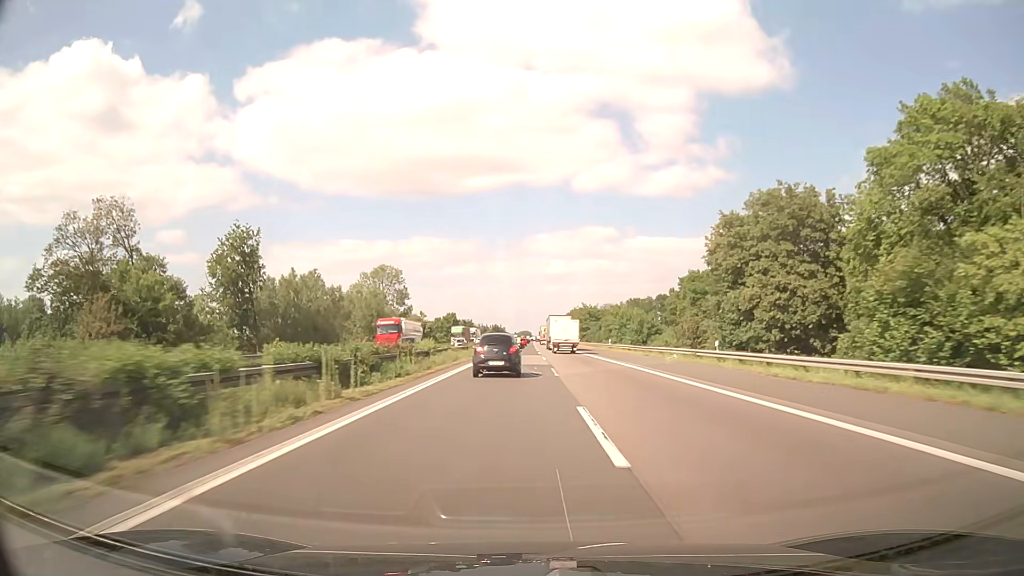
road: motorway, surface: asphalt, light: Day
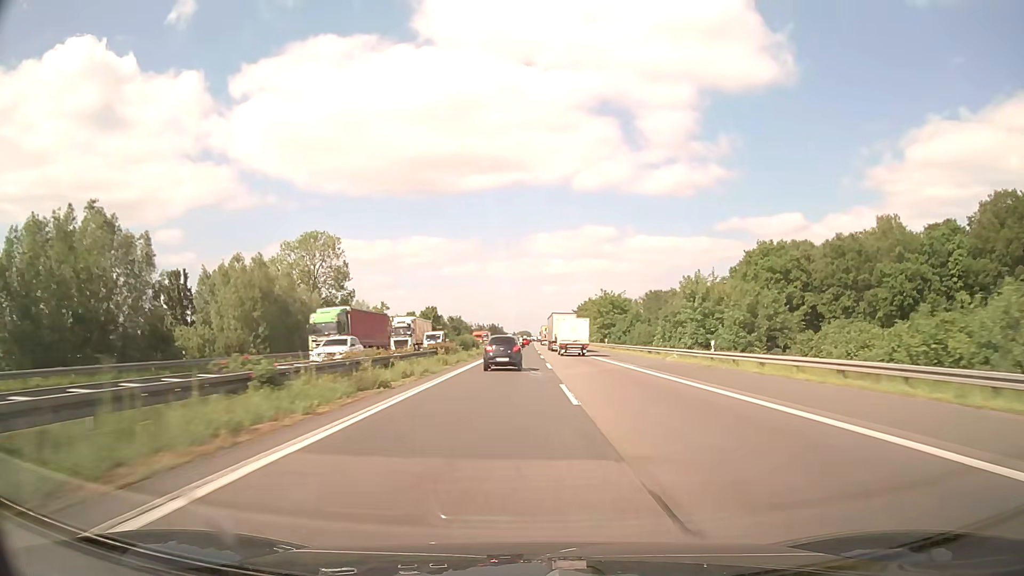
(-0.1, +47.4) m; 0°
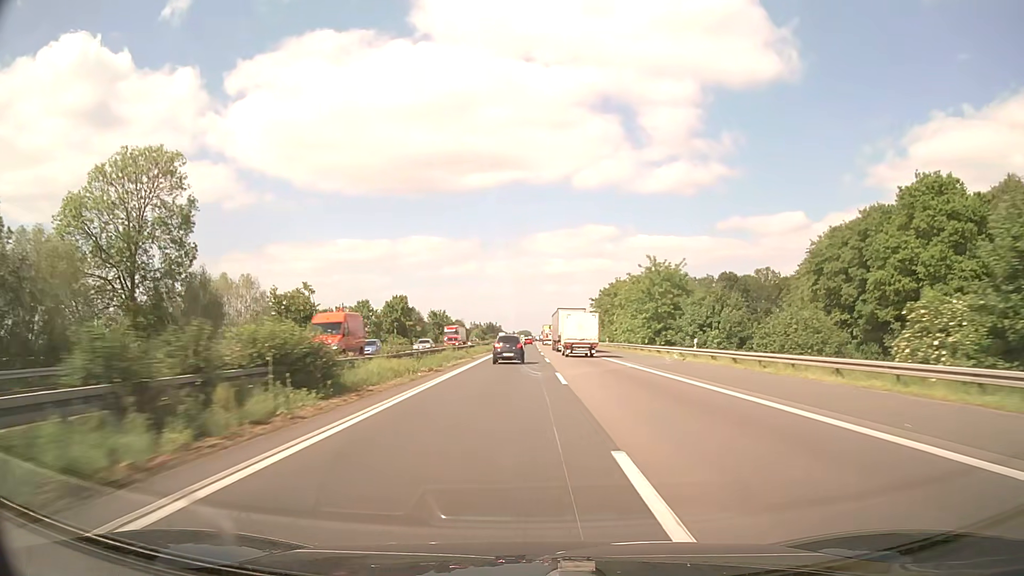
(+0.1, +47.6) m; 0°
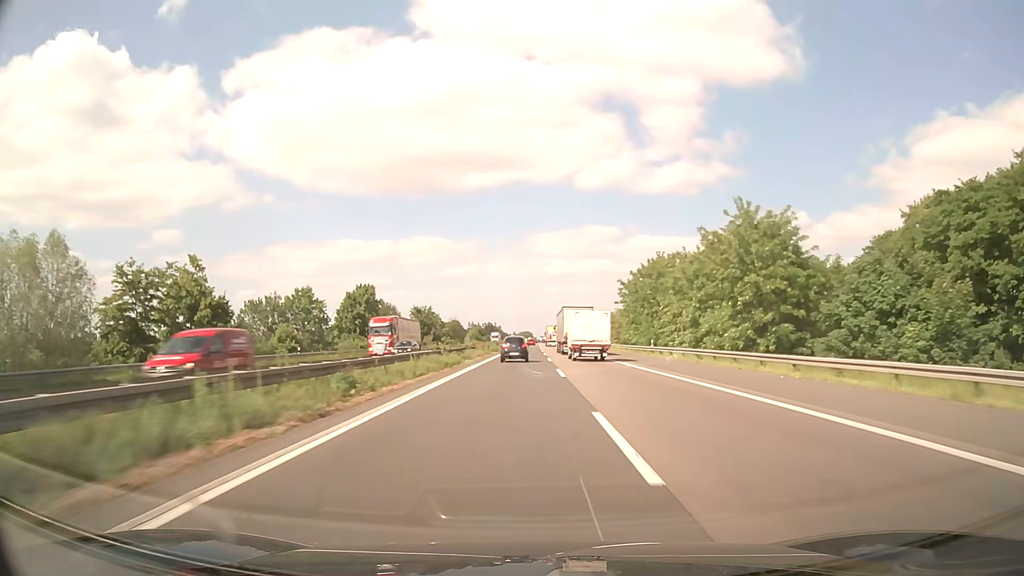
(0.0, +31.8) m; 0°
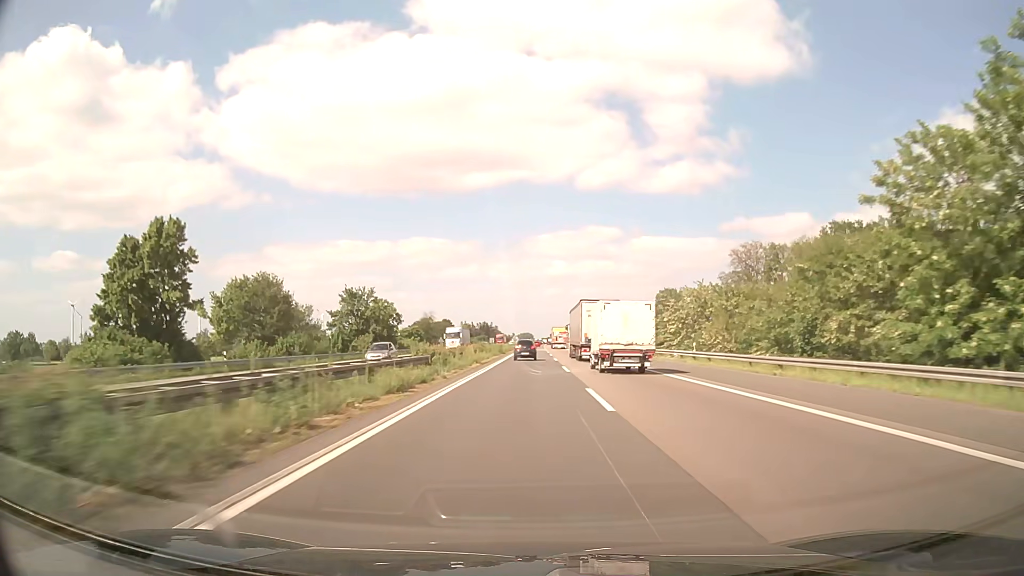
(0.0, +65.6) m; 0°
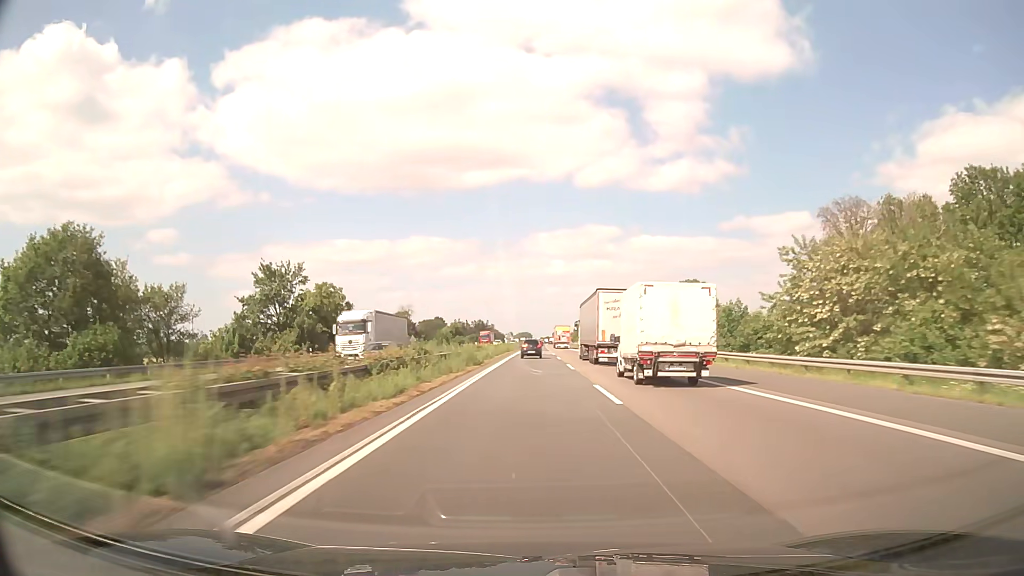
(+0.1, +34.7) m; 0°
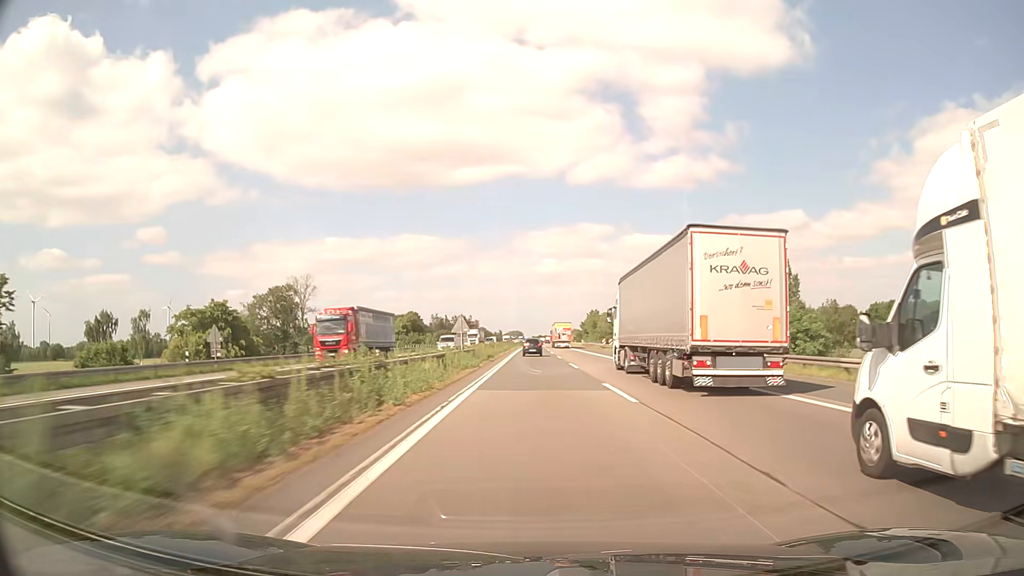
(+0.3, +71.9) m; +1°
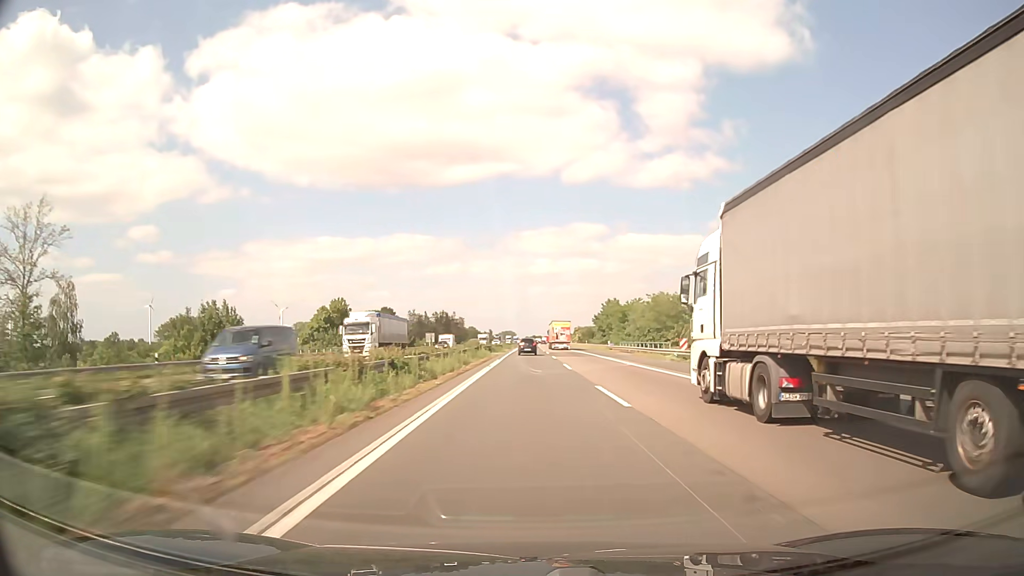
(+0.3, +55.4) m; 0°
(0, +10) (0, +20) (0, +30) (0, +40) (0, +50) (0, +60) (0, +70) (0, +80) (0, +90) (0, +100) m
